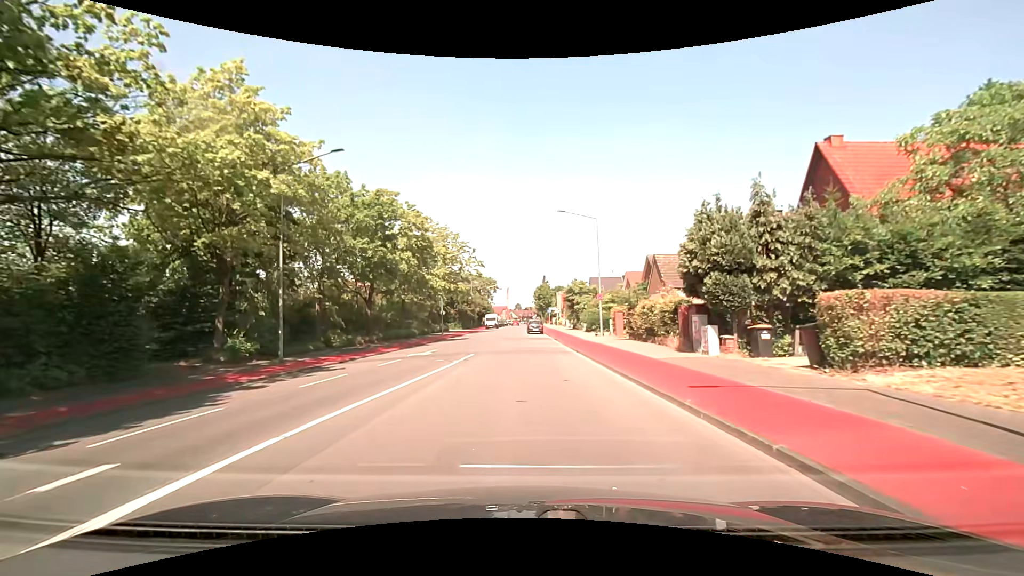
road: tertiary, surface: asphalt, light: Day
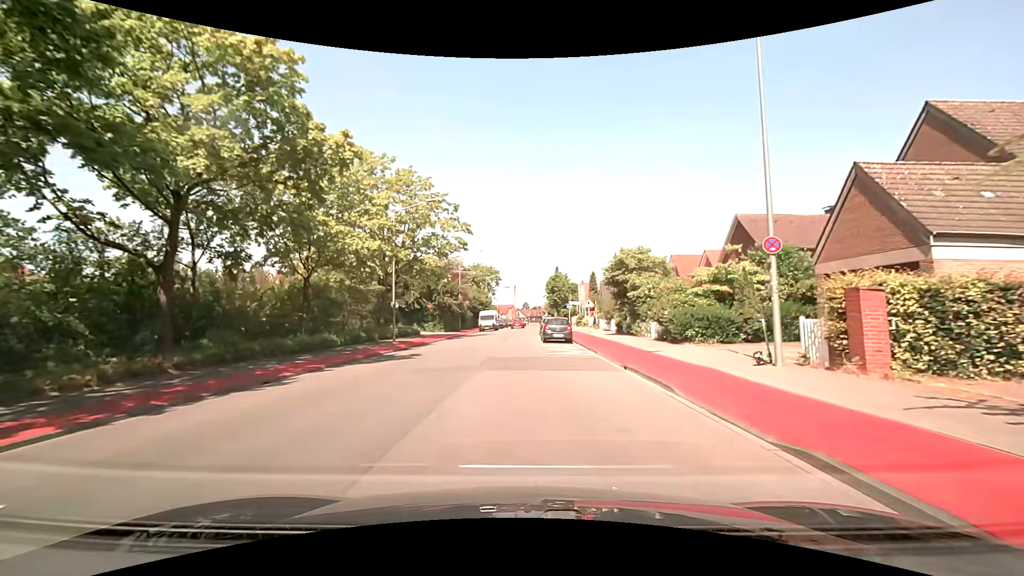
(-0.1, +25.0) m; 0°
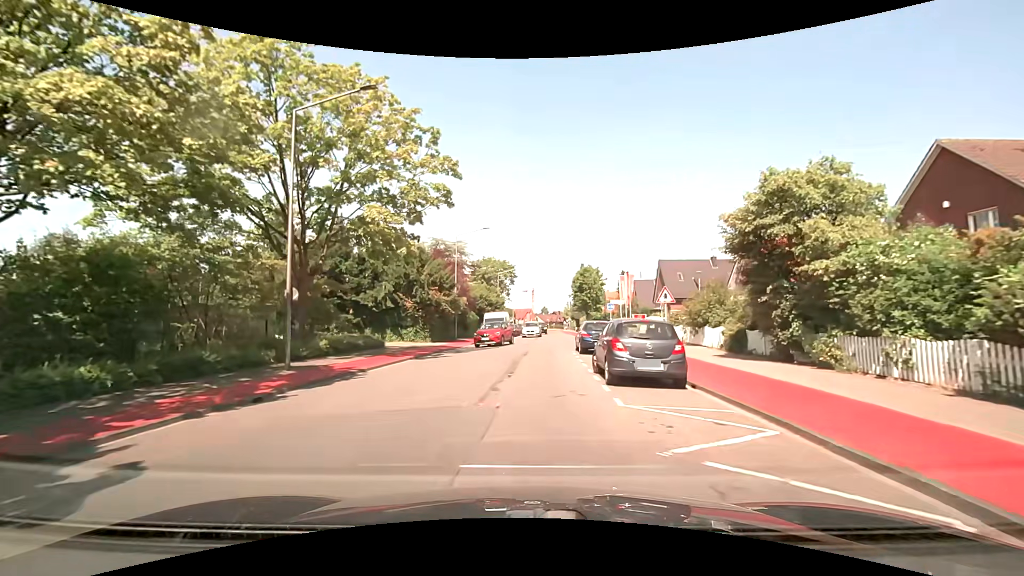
(-0.3, +17.5) m; -2°
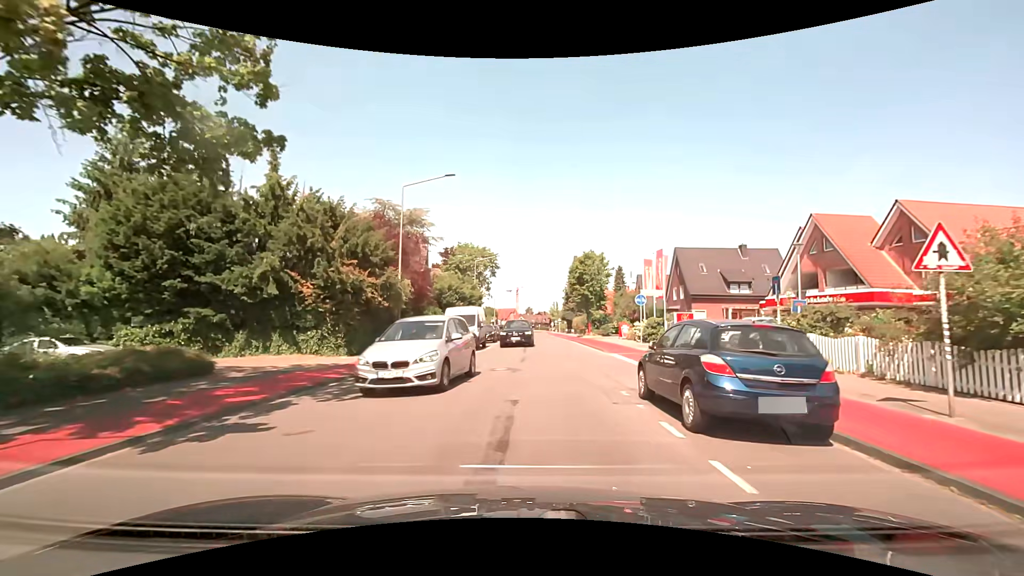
(0.0, +15.5) m; +1°
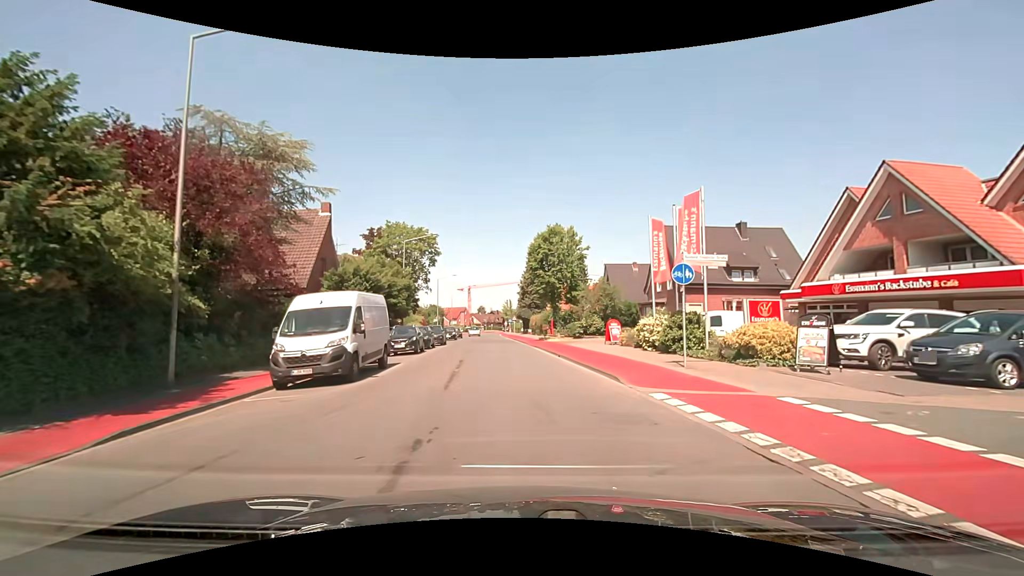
(+0.6, +14.3) m; +5°
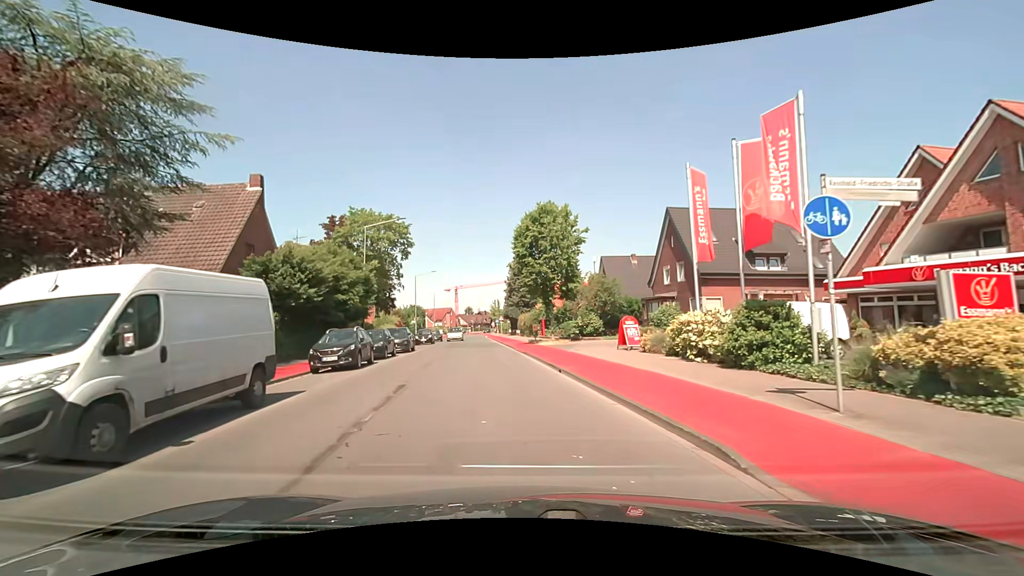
(+0.2, +7.5) m; +2°
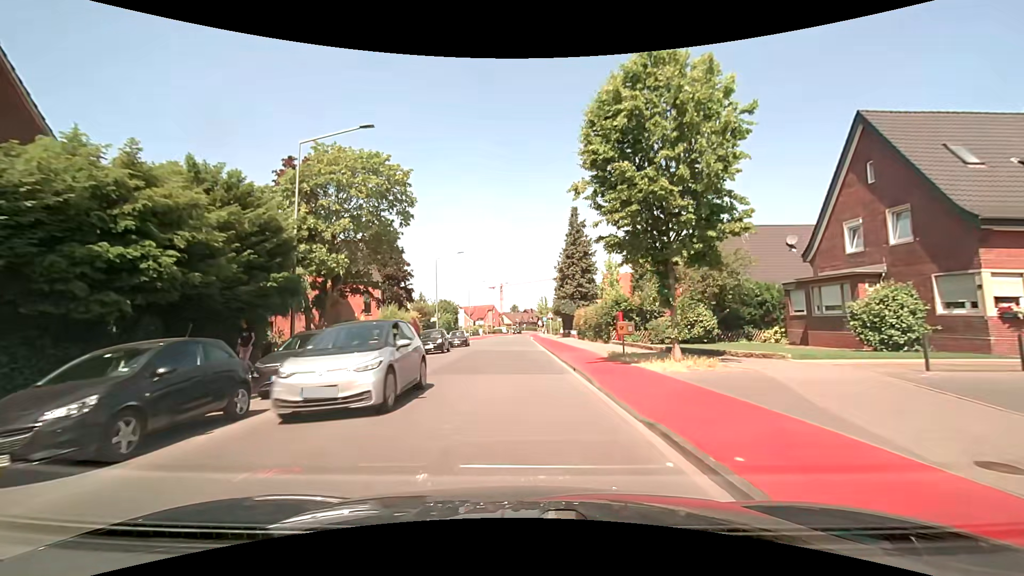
(-0.9, +18.5) m; -5°
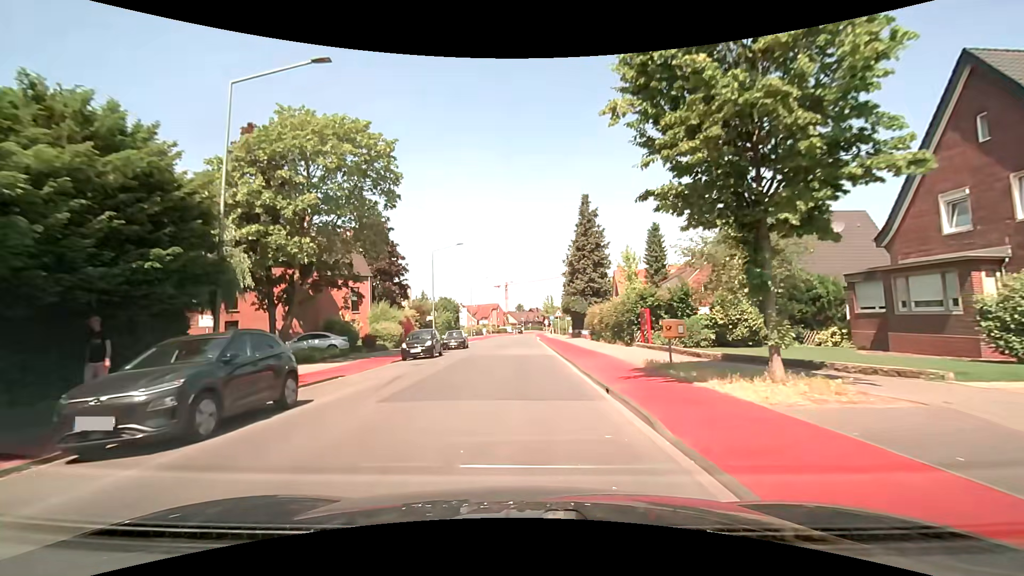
(0.0, +5.3) m; -1°
(0, +10) (0, +20) (0, +30) (0, +40) (0, +50) (0, +60) (0, +70) (0, +80) (0, +90) (+1, +100) m
